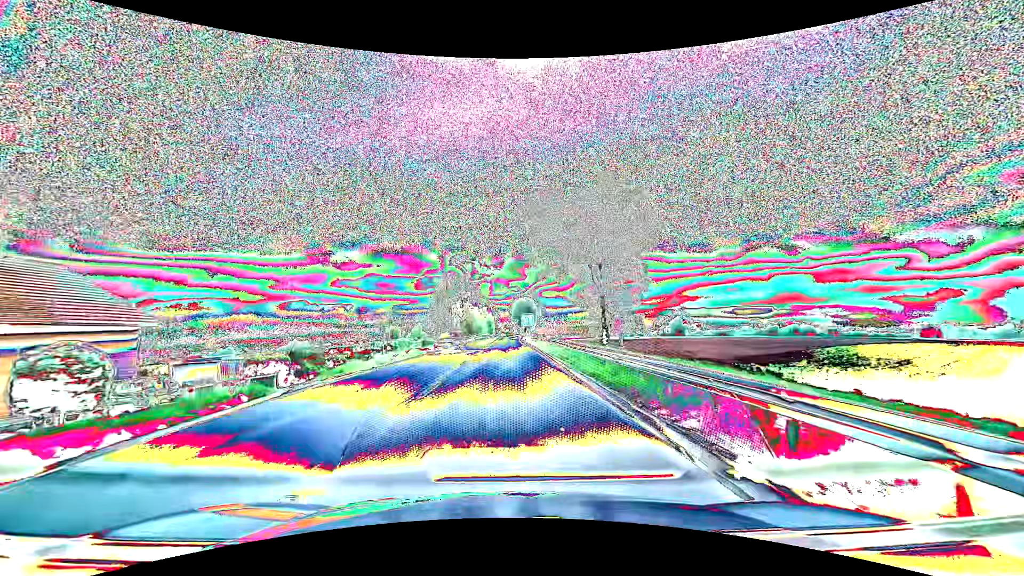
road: primary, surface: asphalt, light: Day
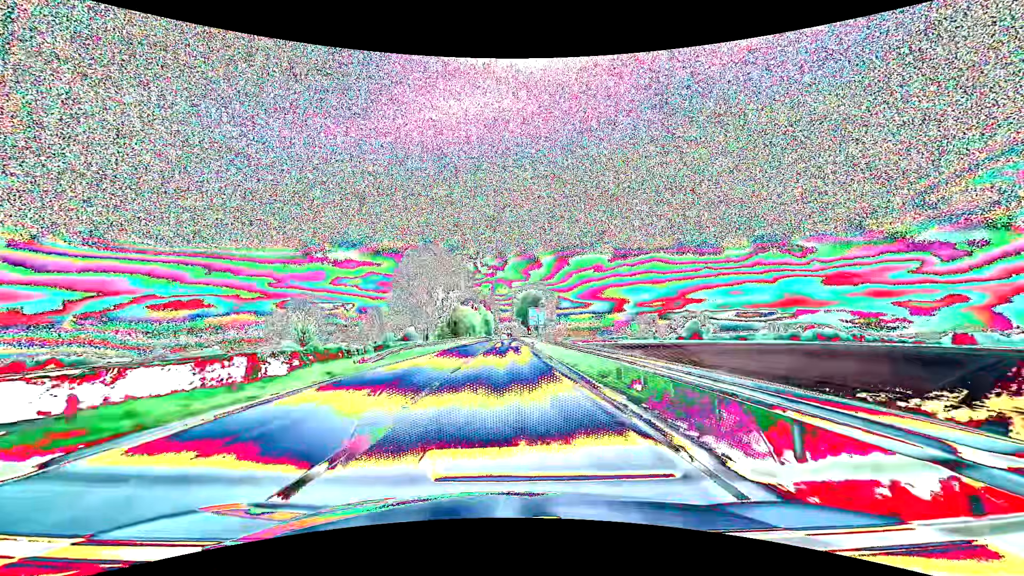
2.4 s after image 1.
(-0.1, +36.6) m; 0°
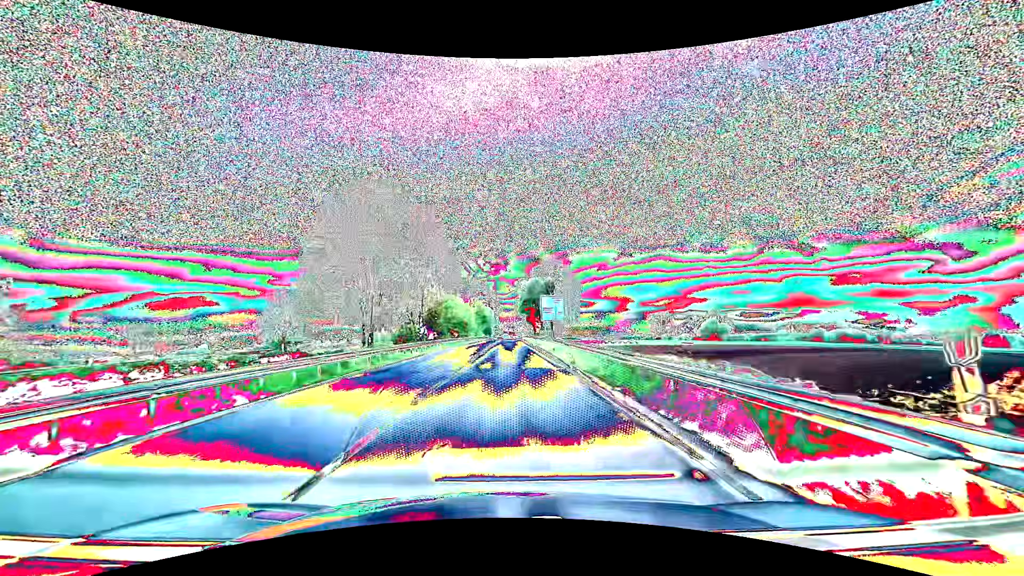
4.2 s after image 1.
(-0.1, +30.2) m; 0°
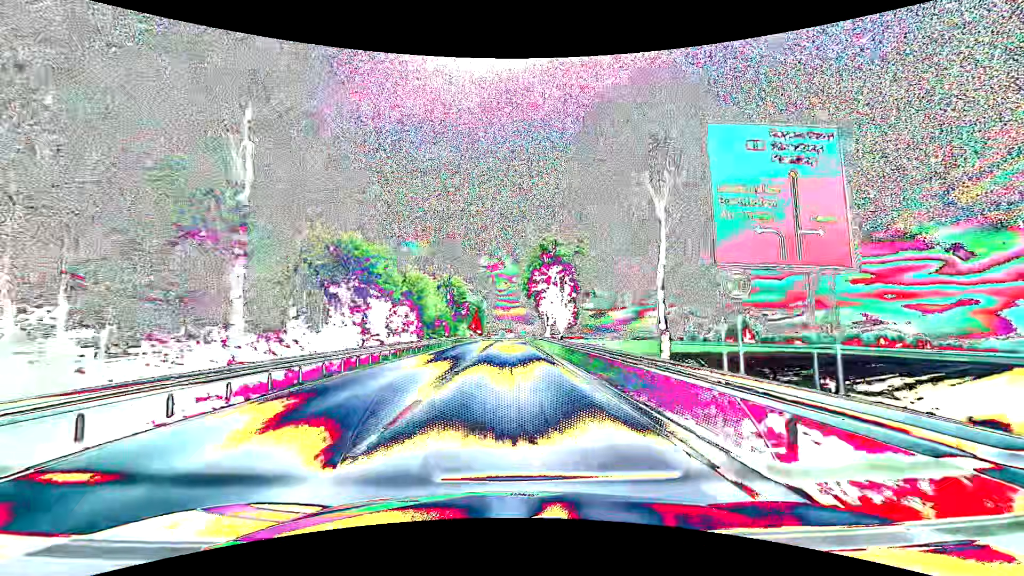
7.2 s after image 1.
(+0.1, +52.0) m; 0°
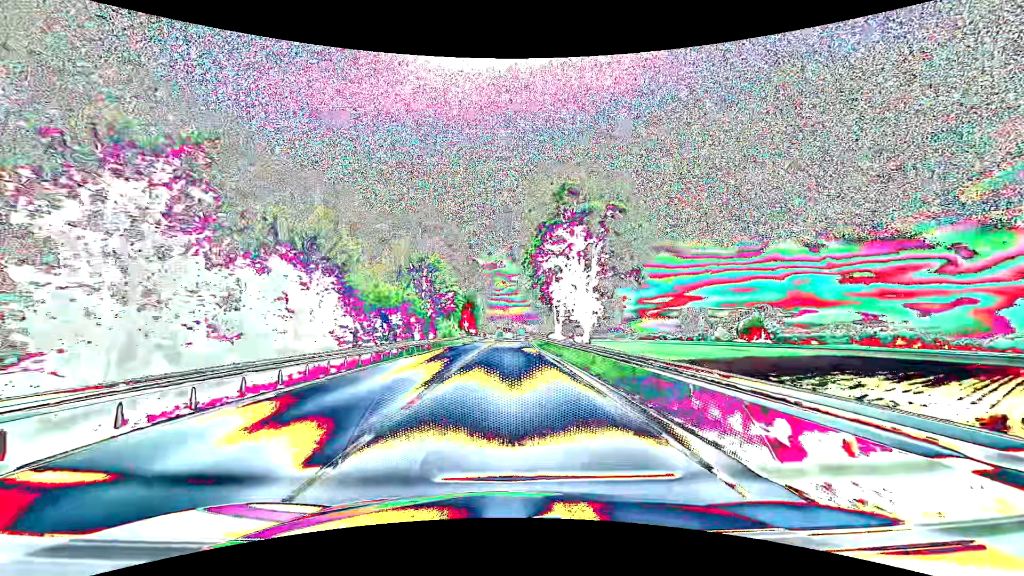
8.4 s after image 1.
(0.0, +21.2) m; 0°
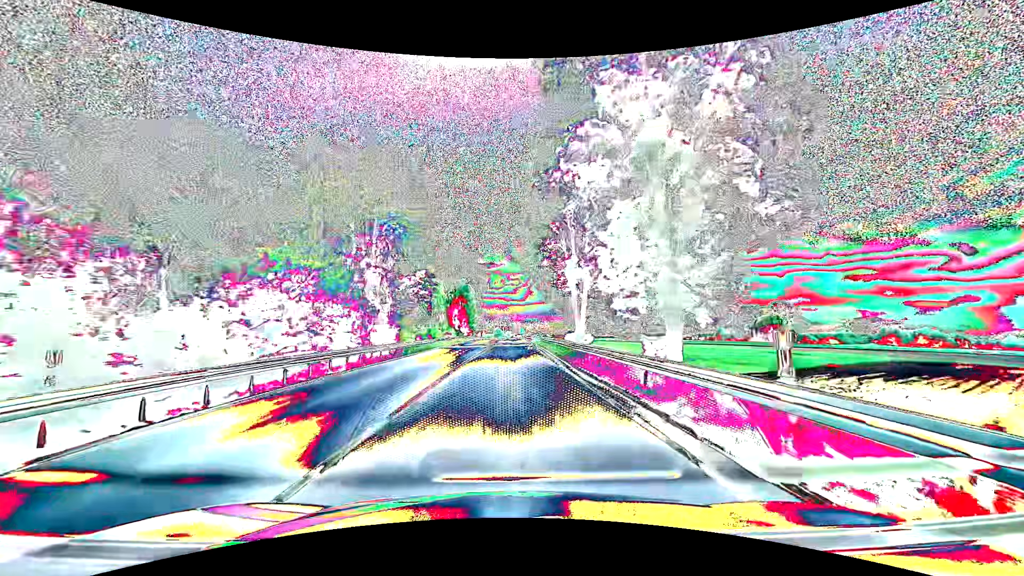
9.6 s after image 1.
(+0.1, +21.3) m; 0°
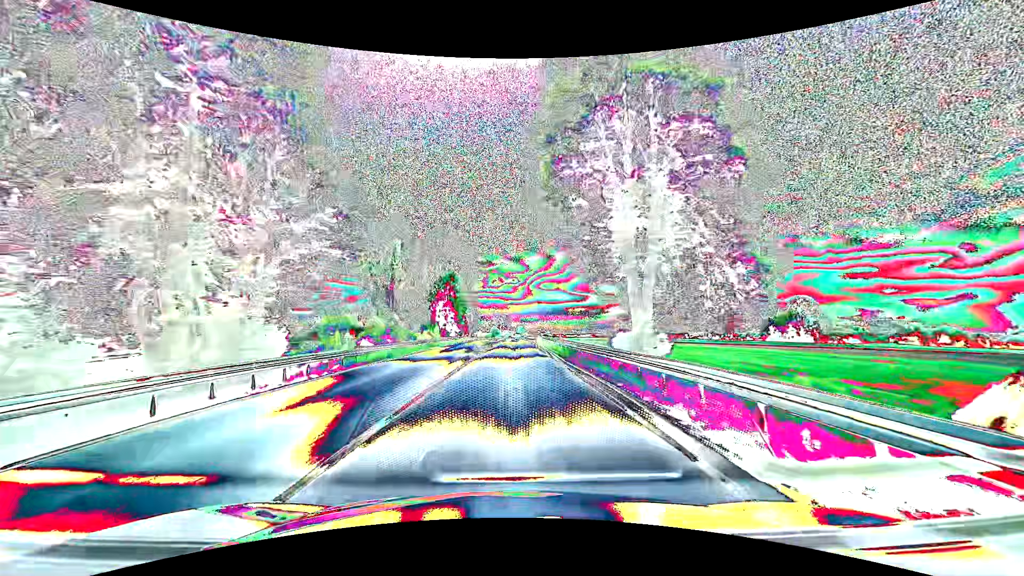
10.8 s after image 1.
(+0.1, +21.4) m; 0°
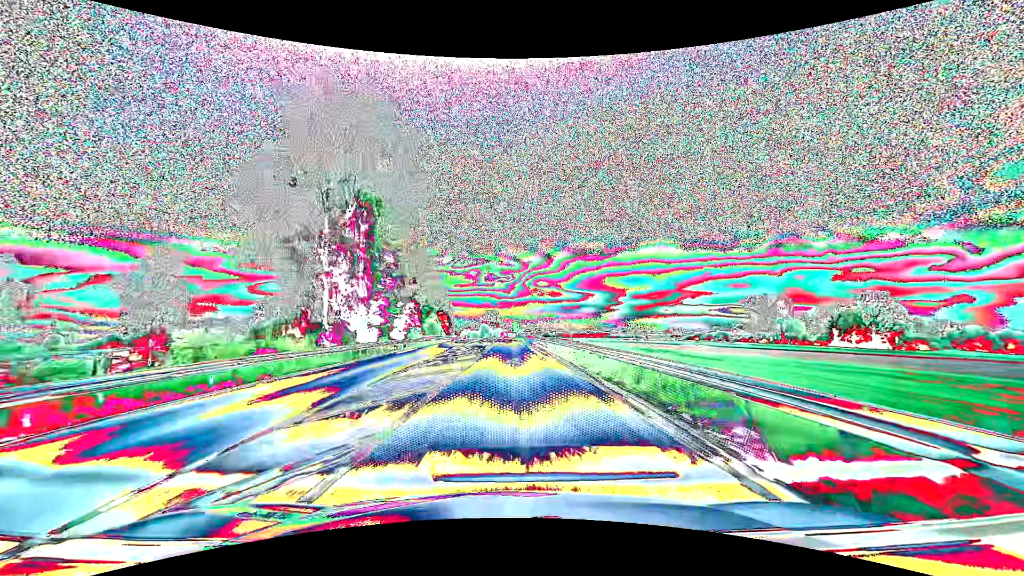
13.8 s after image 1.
(+0.5, +53.8) m; +1°
(0, +10) (0, +20) (0, +30) (0, +40) (0, +50) (0, +60) (0, +70) (-1, +80) (-1, +90) (-1, +100) m
